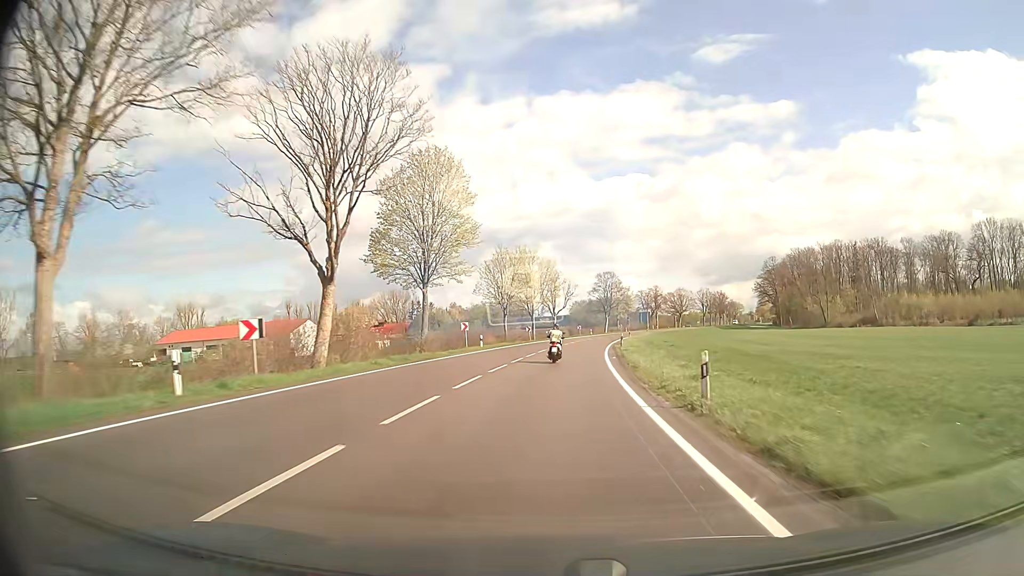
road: secondary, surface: asphalt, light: Day
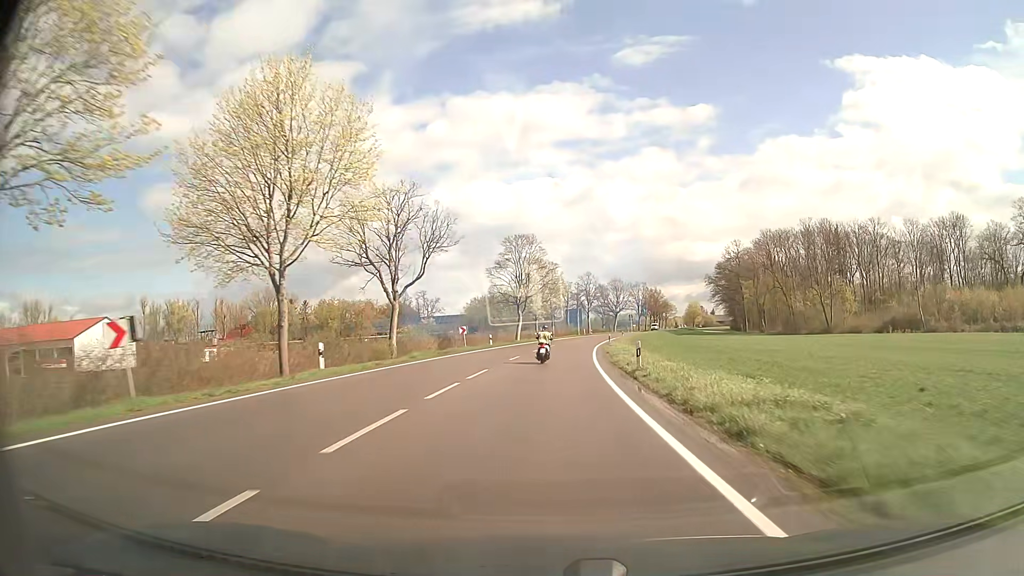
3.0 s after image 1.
(+4.0, +62.0) m; +8°
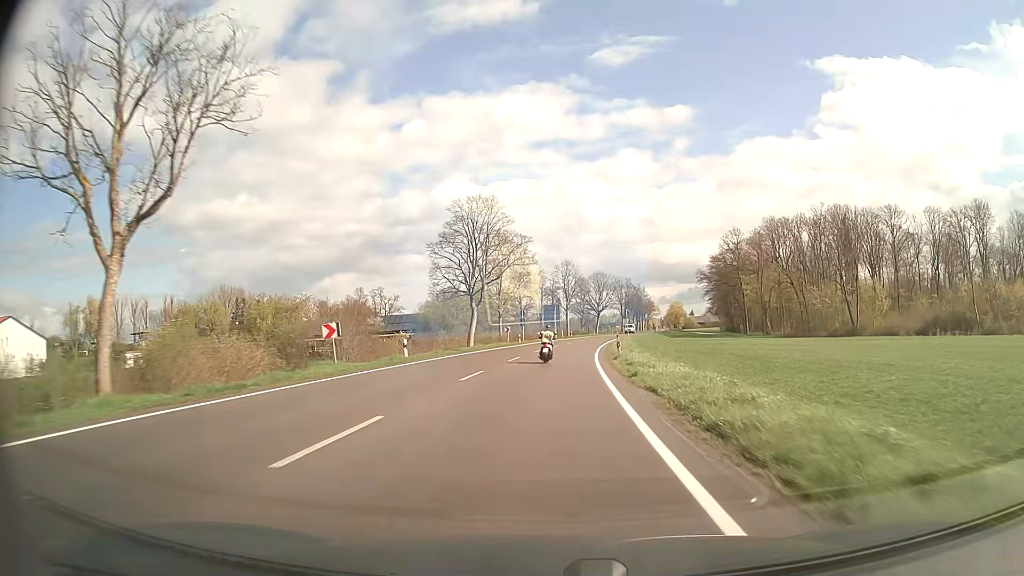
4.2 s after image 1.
(+0.6, +25.0) m; +2°
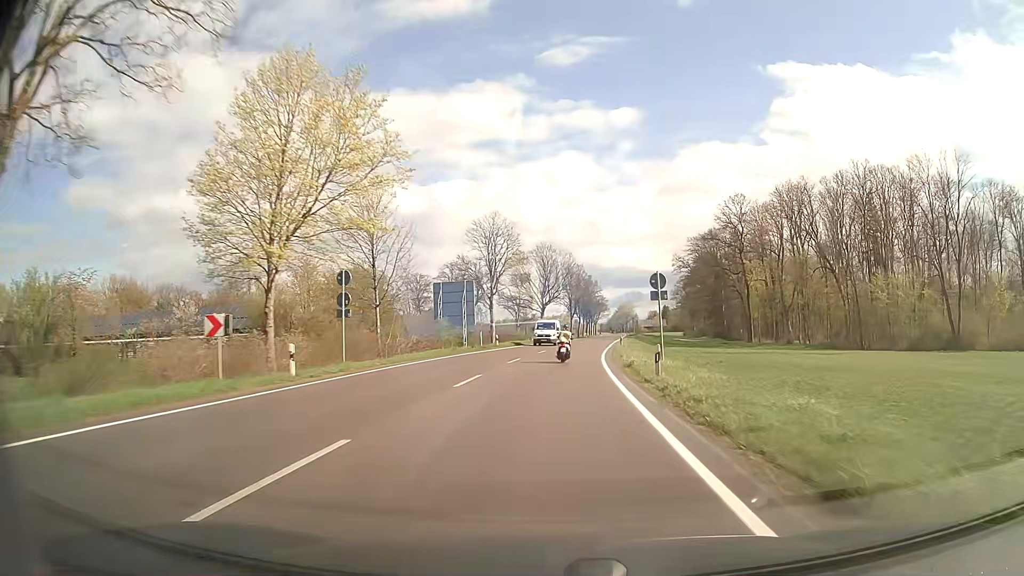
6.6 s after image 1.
(+2.2, +50.3) m; +5°
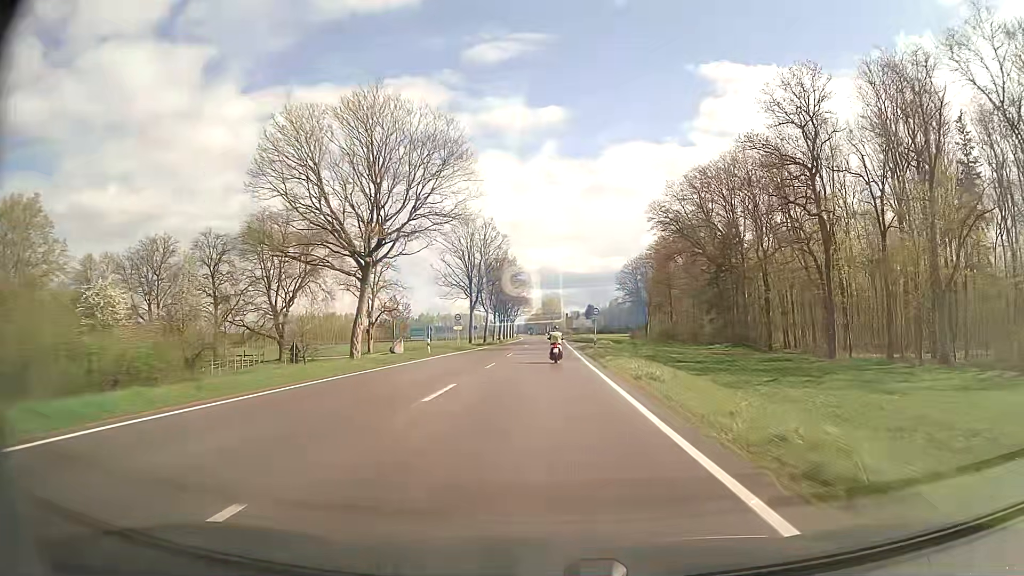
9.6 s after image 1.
(+4.0, +62.9) m; +7°
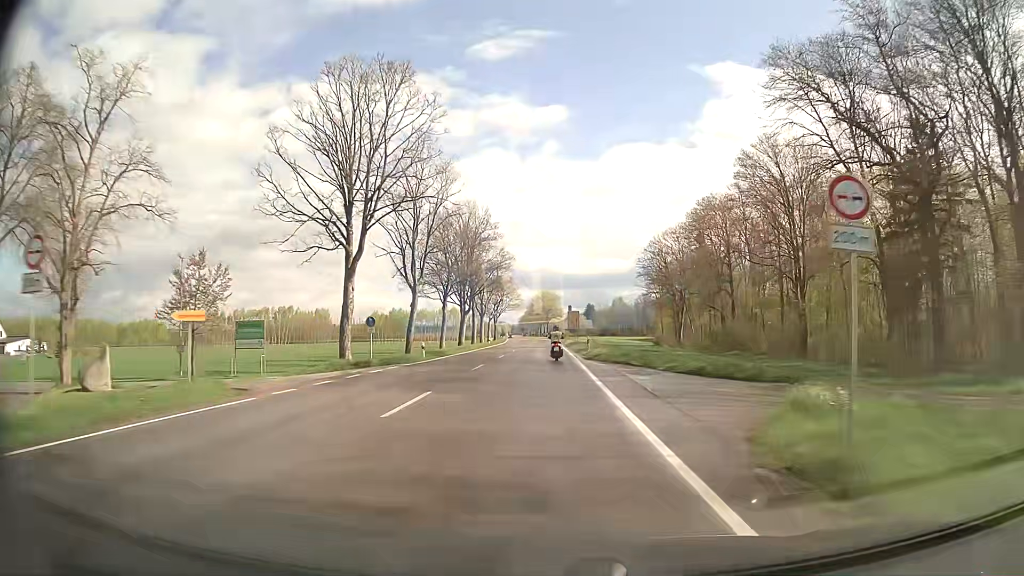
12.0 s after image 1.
(+0.4, +50.4) m; 0°
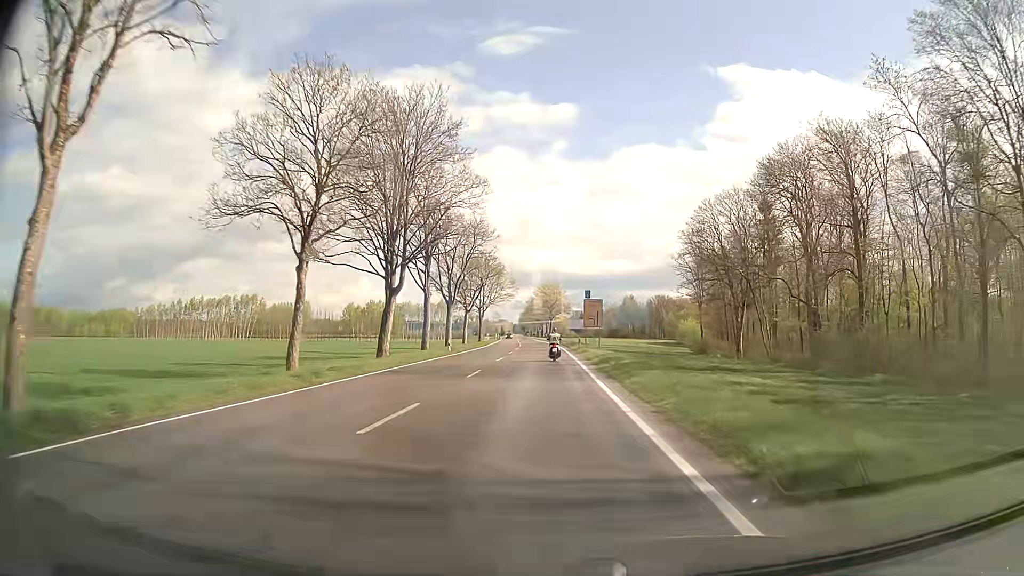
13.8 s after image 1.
(-0.1, +38.2) m; 0°
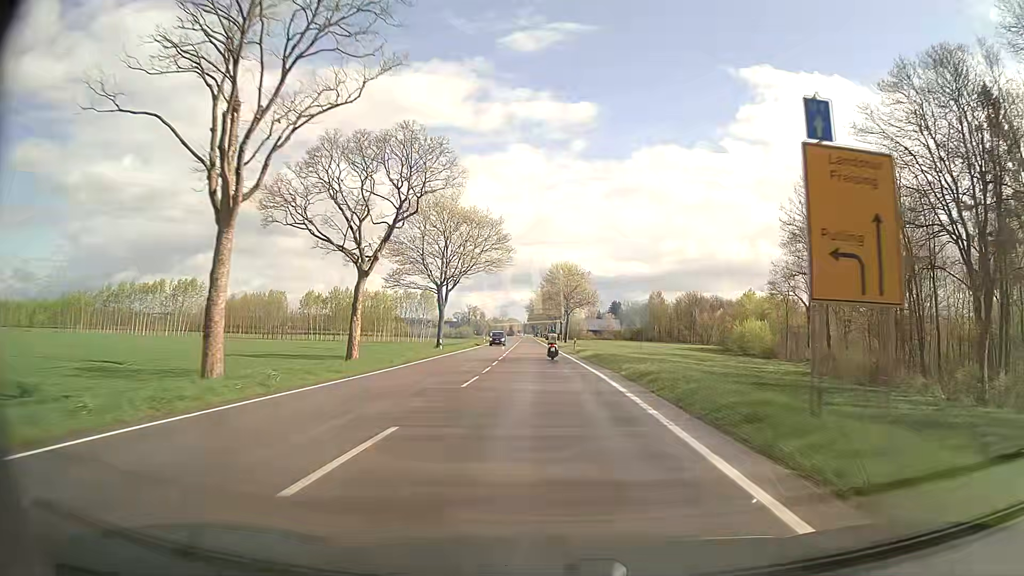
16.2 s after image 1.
(-0.4, +51.7) m; -1°
(0, +10) (0, +20) (0, +30) (0, +40) (-1, +50) (-1, +60) (-1, +70) (-1, +80) (-2, +90) (-2, +100) m
